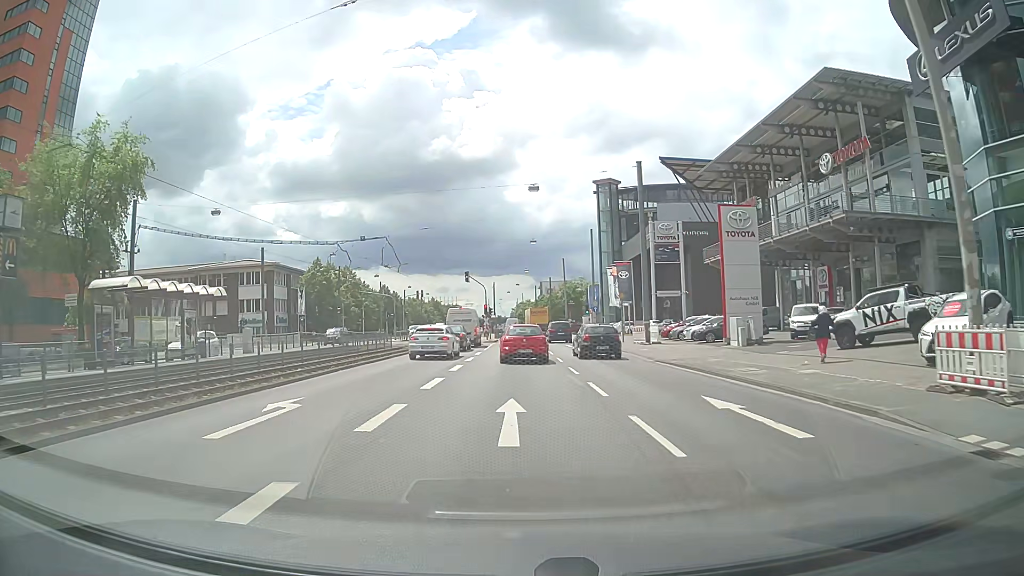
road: primary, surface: asphalt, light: Day
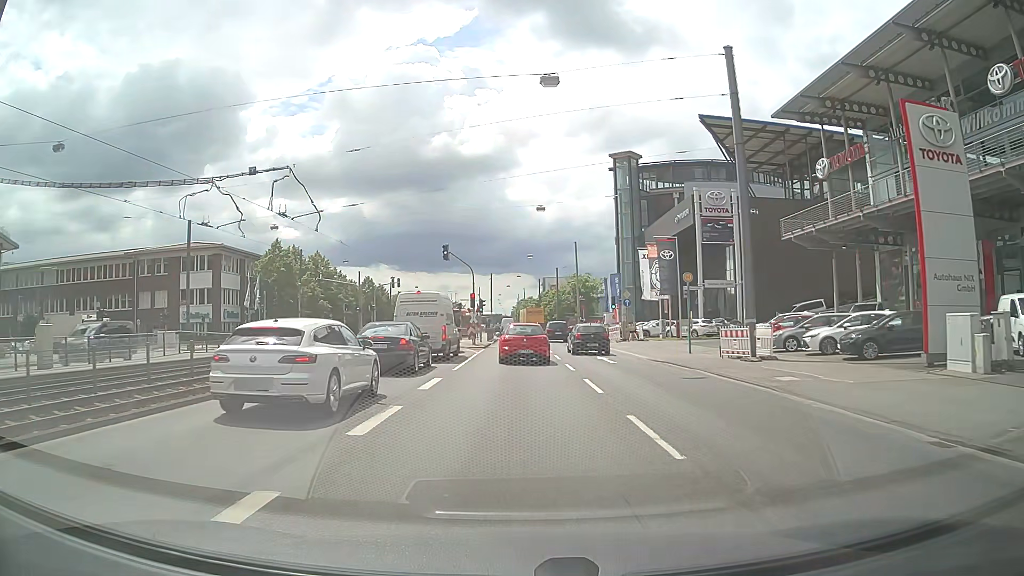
(0.0, +18.5) m; 0°
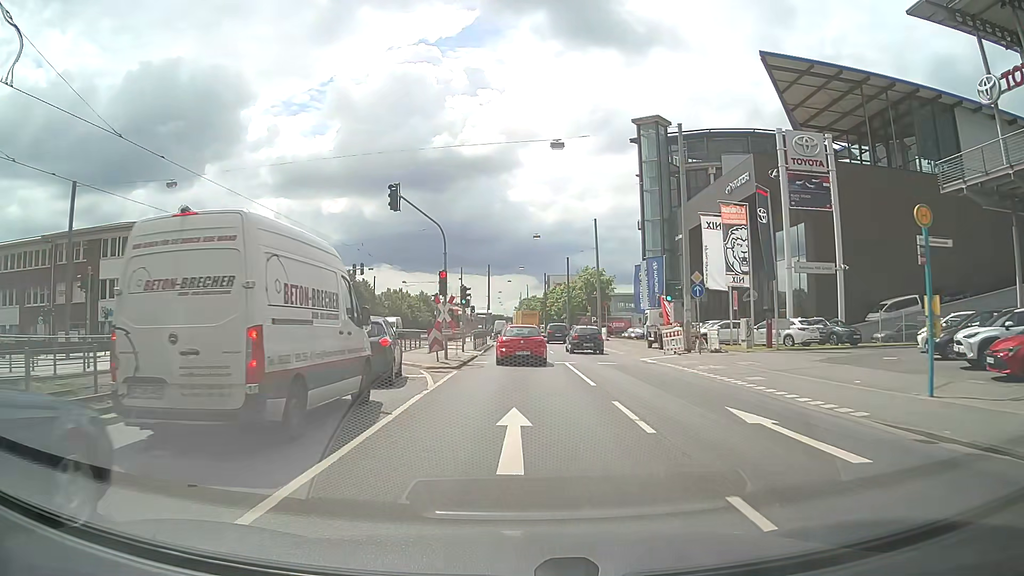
(0.0, +18.1) m; 0°
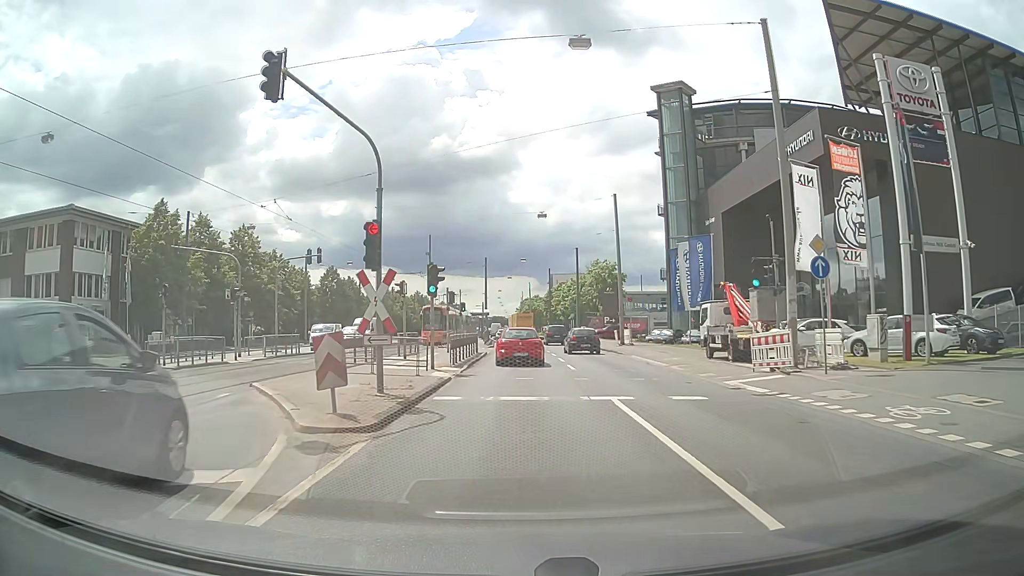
(0.0, +12.3) m; 0°
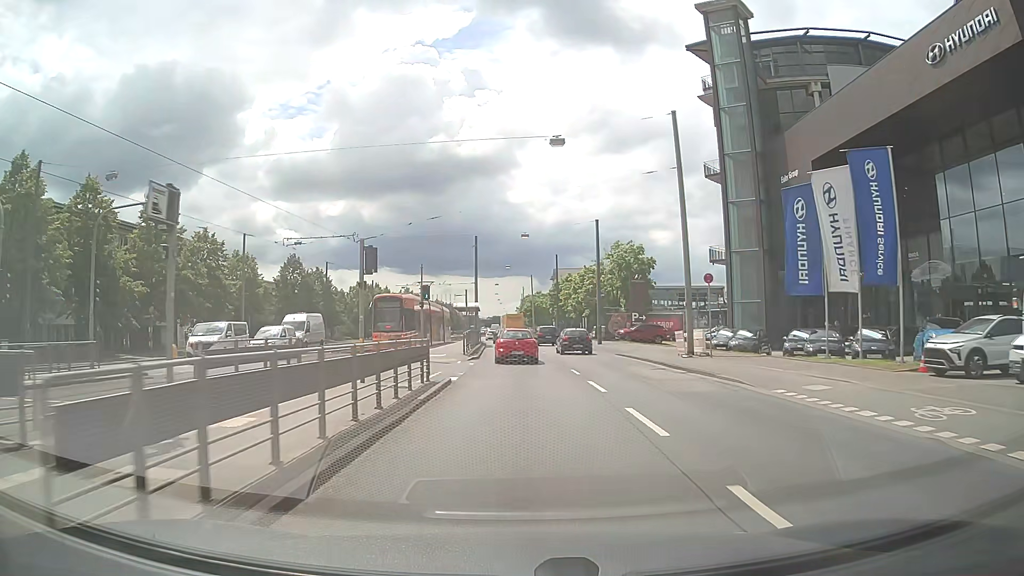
(0.0, +19.7) m; 0°
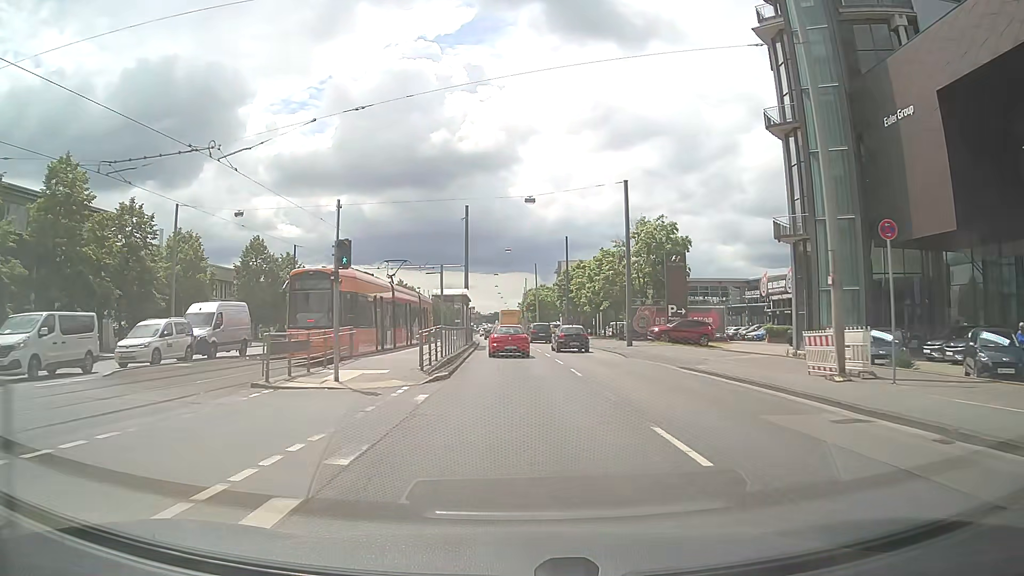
(0.0, +14.3) m; 0°
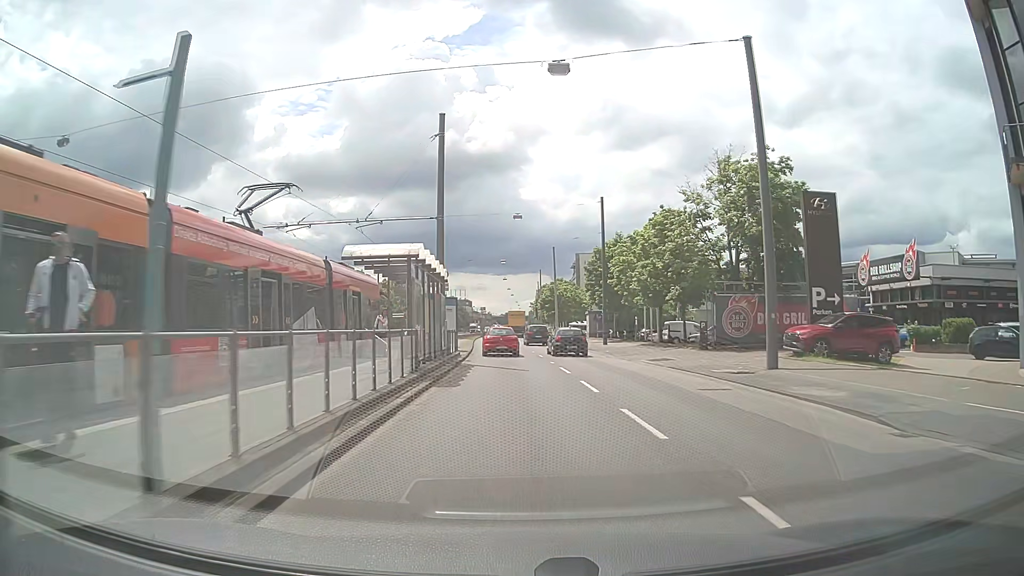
(-0.2, +22.5) m; -1°
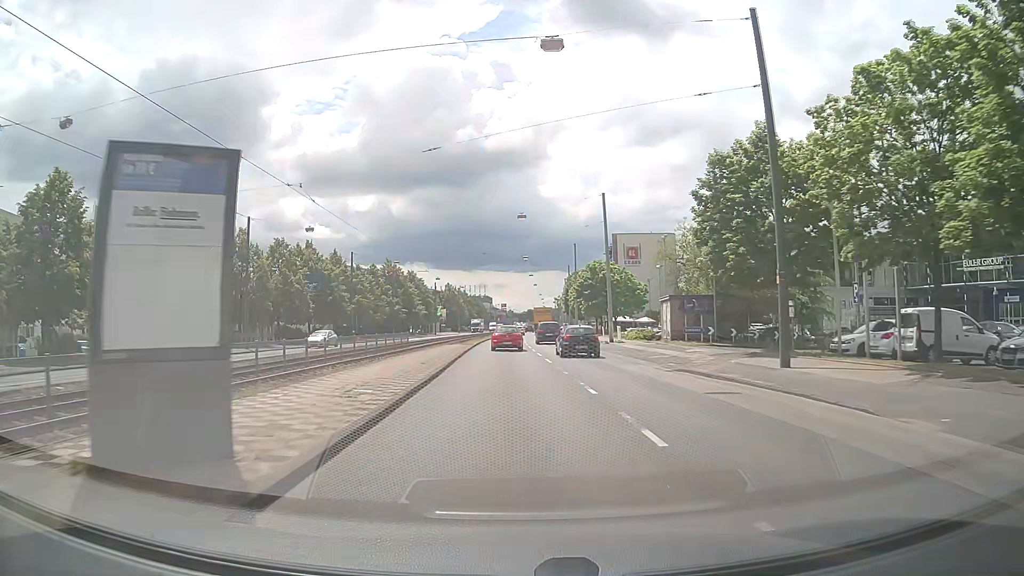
(-0.4, +30.8) m; -1°
(0, +10) (0, +20) (-1, +30) (-1, +40) (-1, +50) (-1, +60) (-1, +70) (-1, +80) (-1, +90) (-1, +100) m
